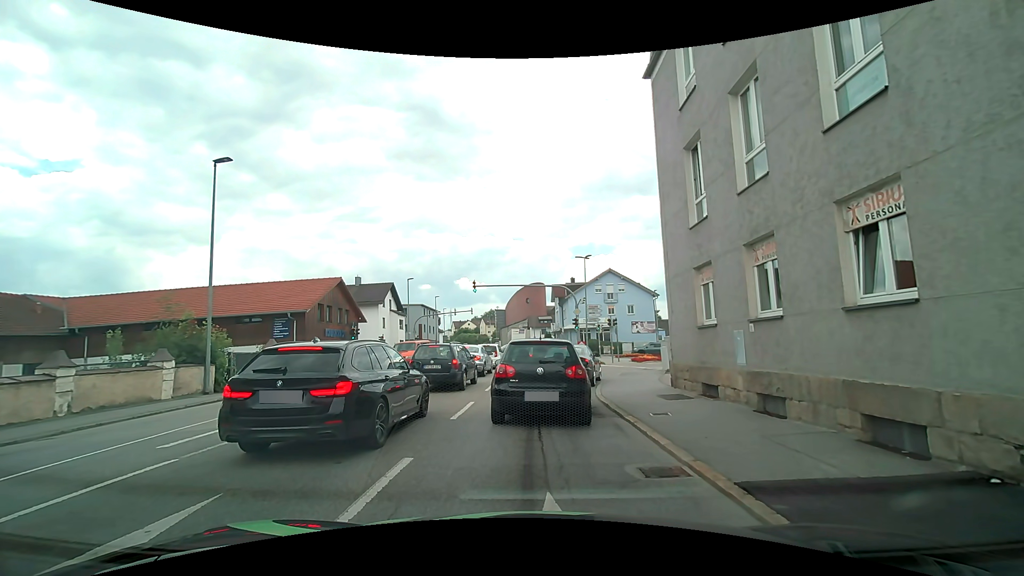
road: tertiary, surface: asphalt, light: Day
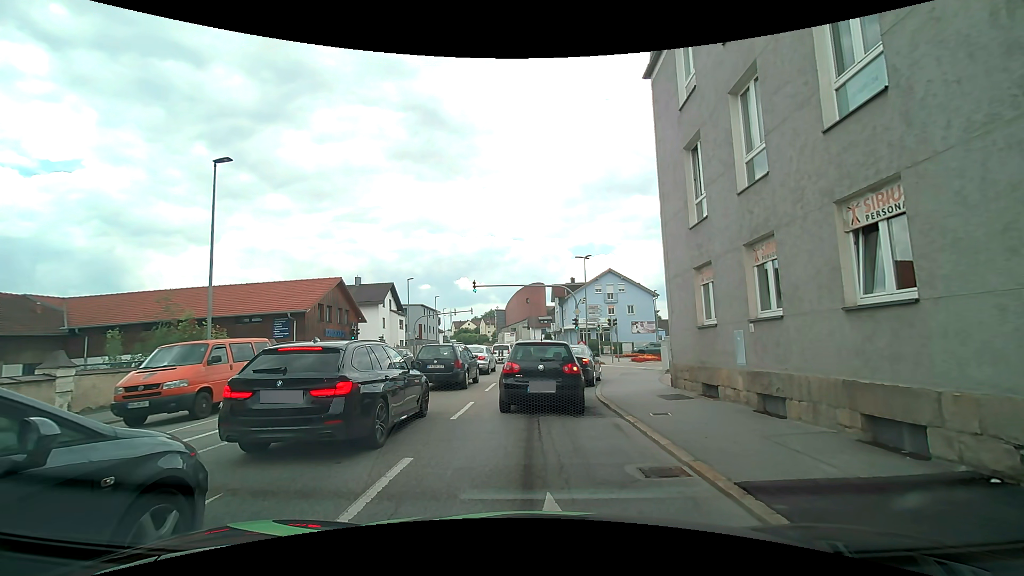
(0.0, +0.1) m; 0°
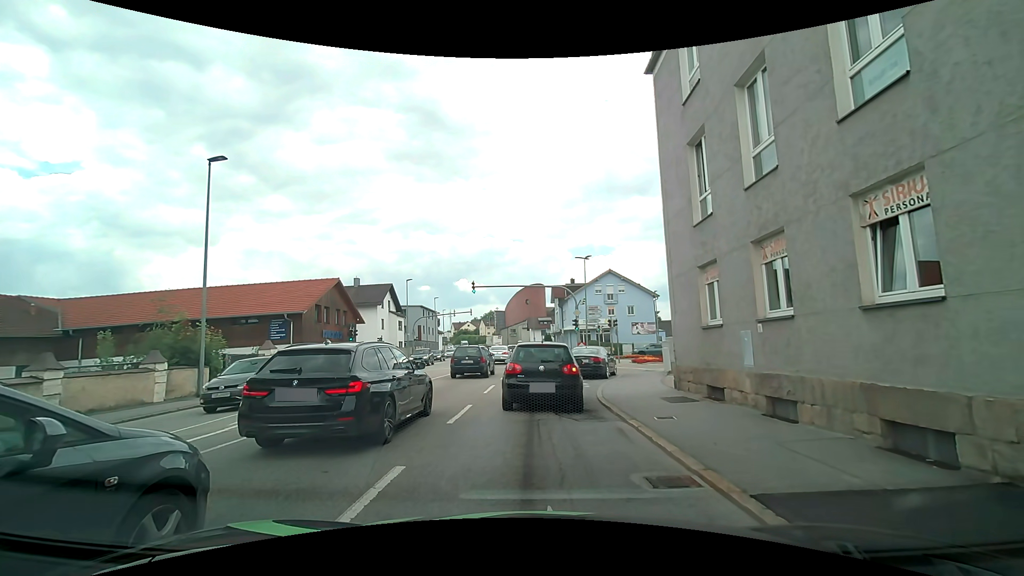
(0.0, +0.3) m; 0°
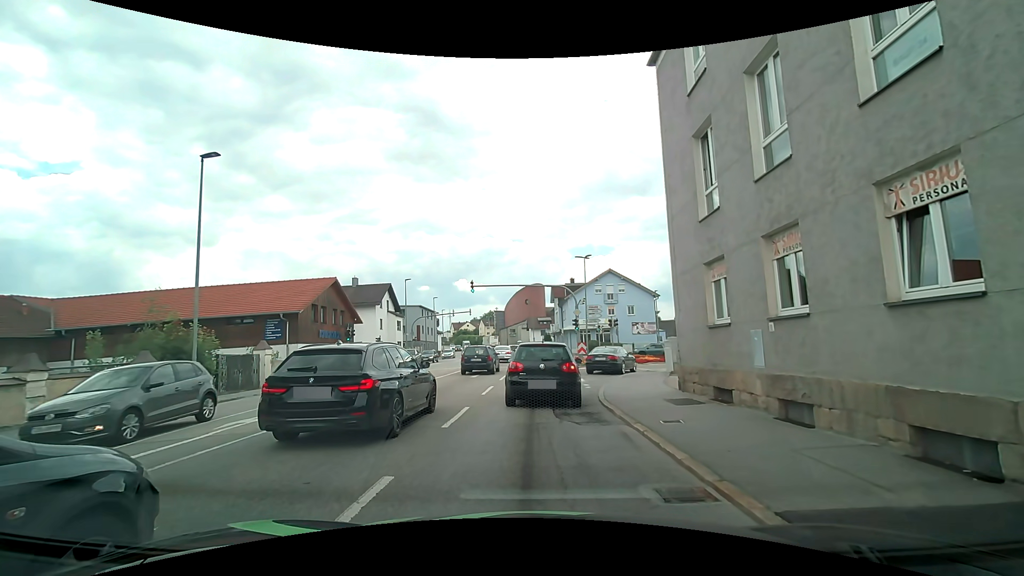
(0.0, +0.5) m; 0°
